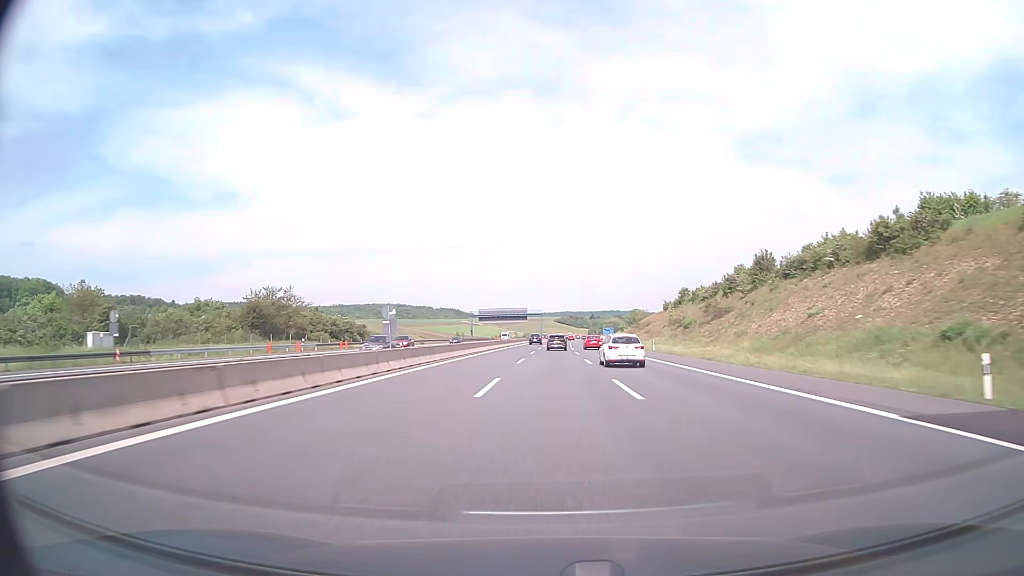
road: motorway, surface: asphalt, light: Day
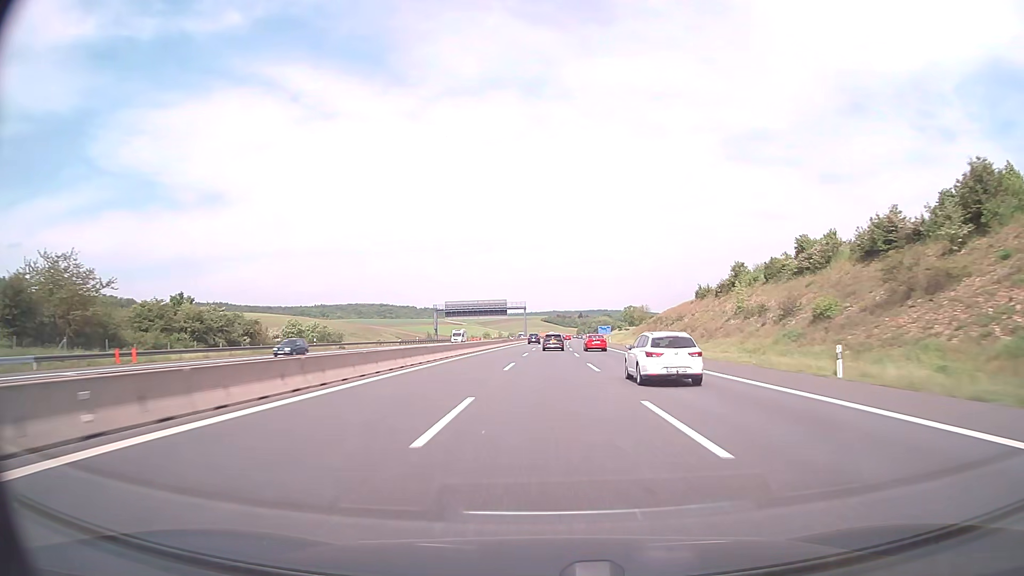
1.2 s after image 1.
(+0.3, +43.3) m; +1°
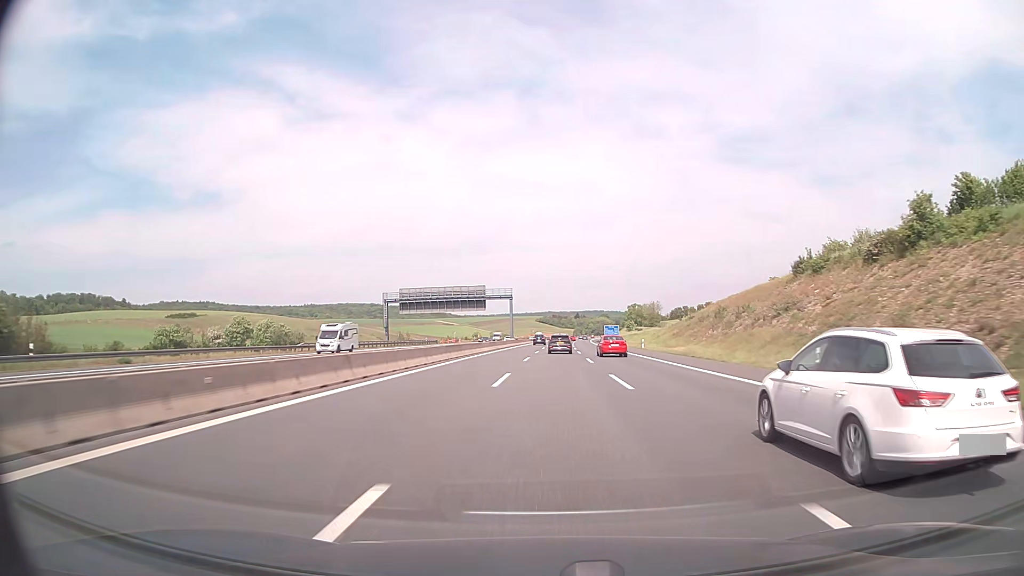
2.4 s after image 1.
(+0.2, +44.7) m; 0°
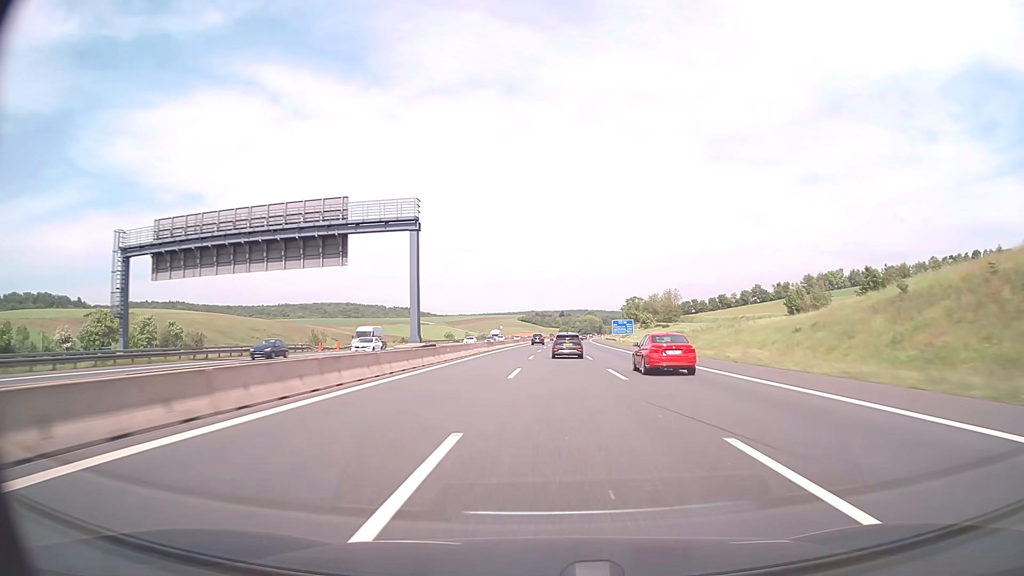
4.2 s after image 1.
(+1.0, +69.5) m; +2°
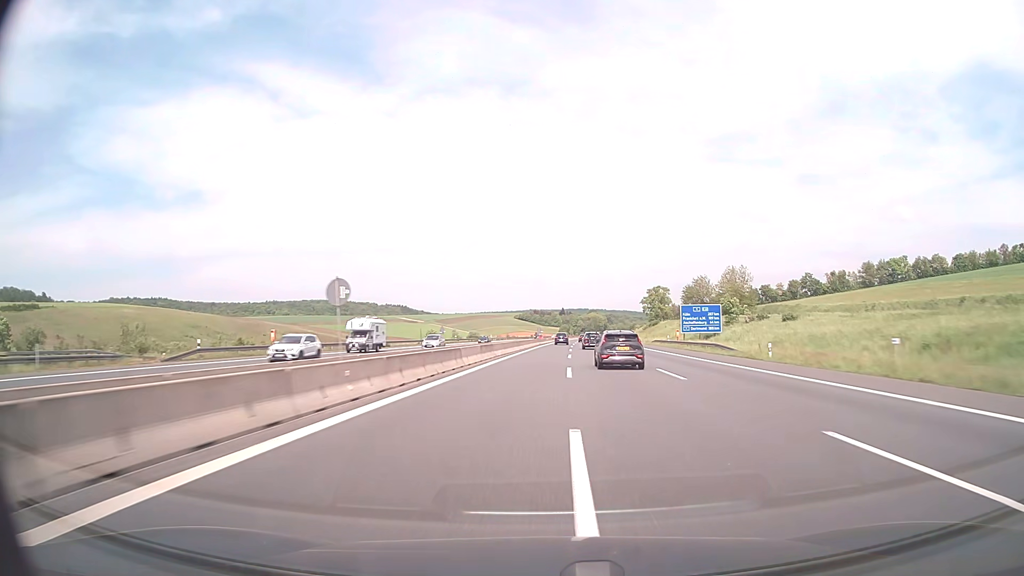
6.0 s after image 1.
(-0.3, +72.5) m; 0°
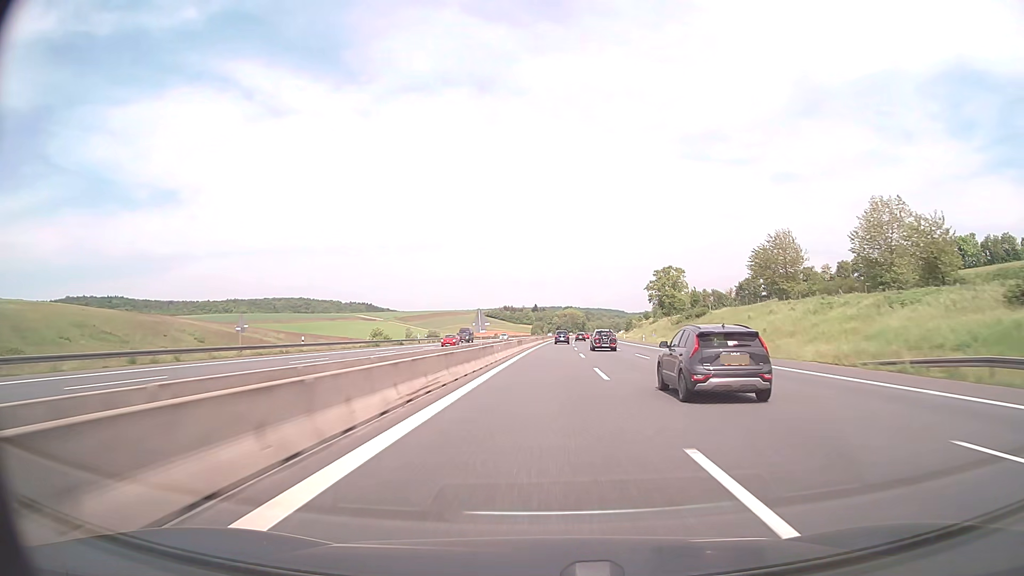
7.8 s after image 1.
(+1.6, +74.2) m; +2°
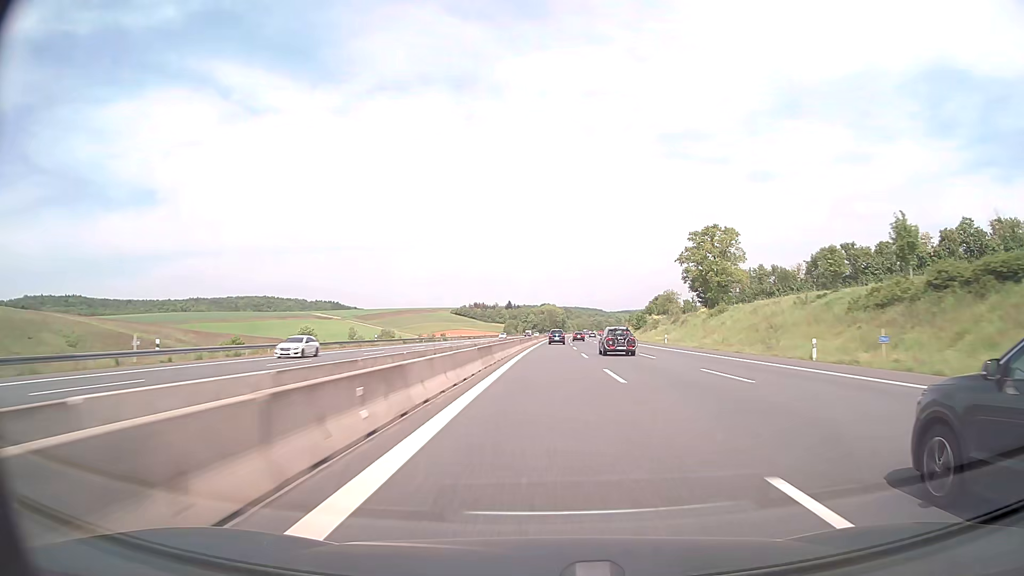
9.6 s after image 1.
(+1.3, +74.1) m; +2°
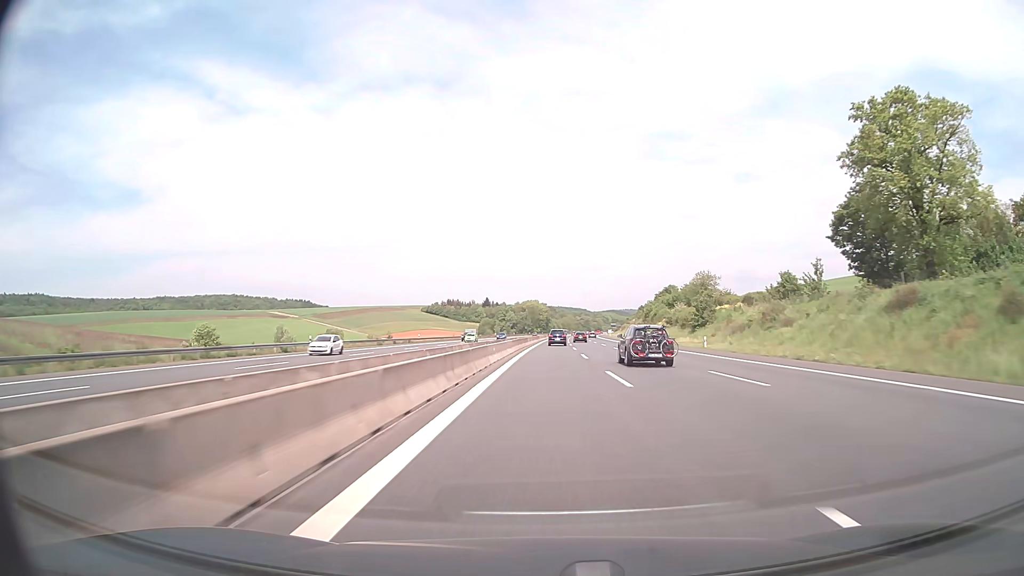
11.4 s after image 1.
(+1.1, +73.6) m; +2°
(0, +10) (0, +20) (0, +30) (0, +40) (0, +50) (+1, +60) (+1, +70) (+1, +80) (+1, +90) (+2, +100) m
